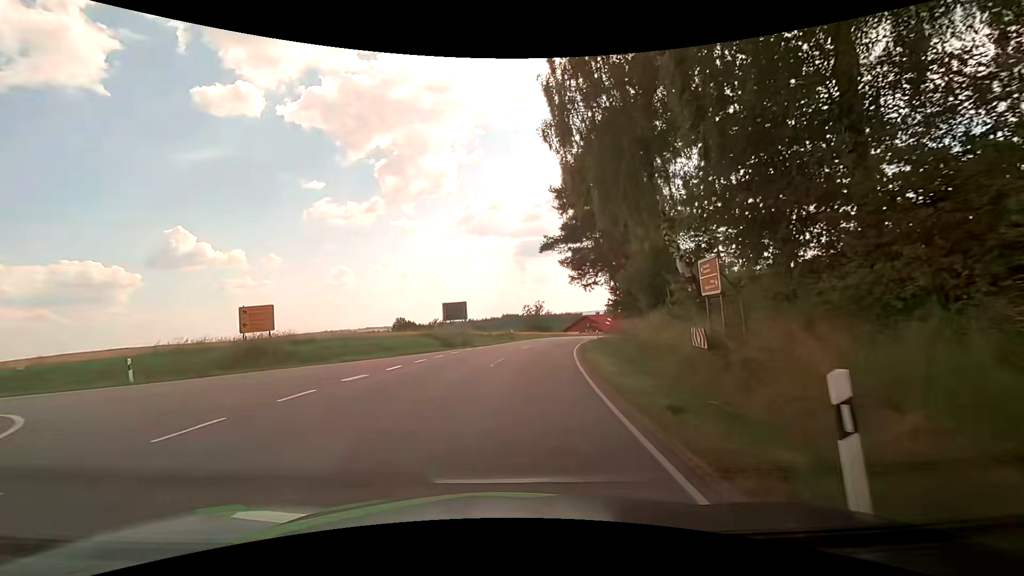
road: tertiary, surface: asphalt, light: Day
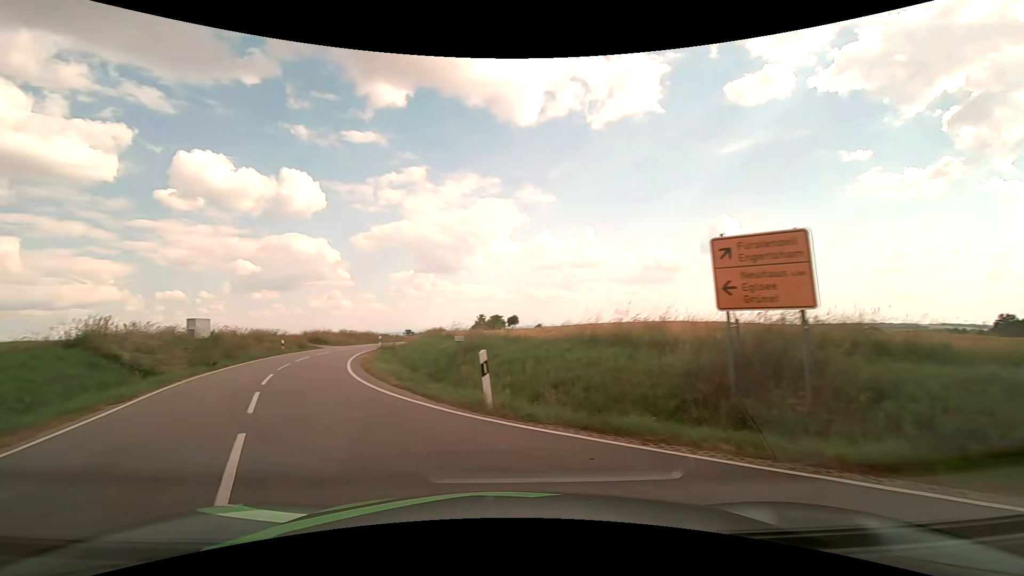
(-6.0, +16.6) m; -58°
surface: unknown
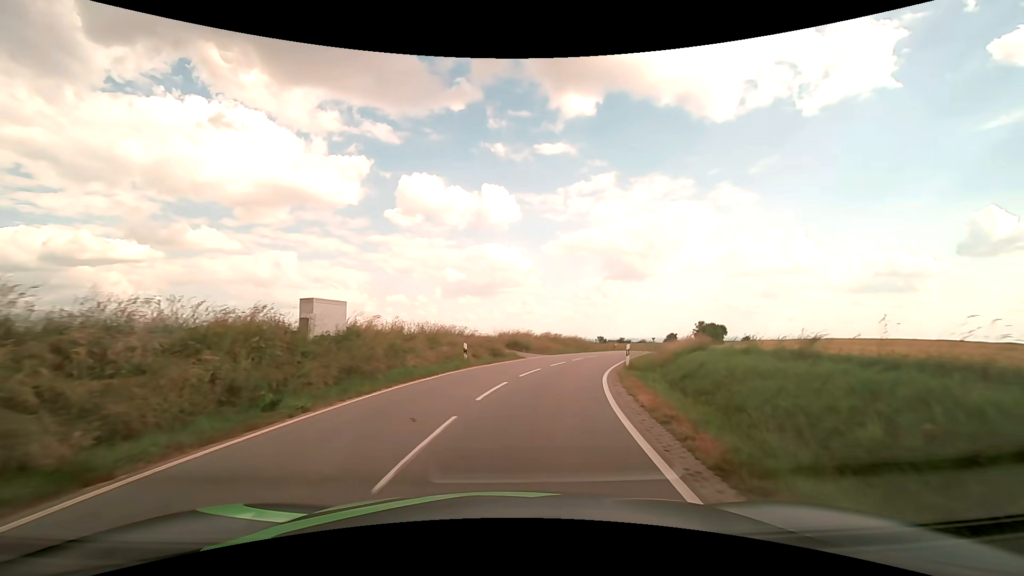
(-6.1, +17.6) m; -21°
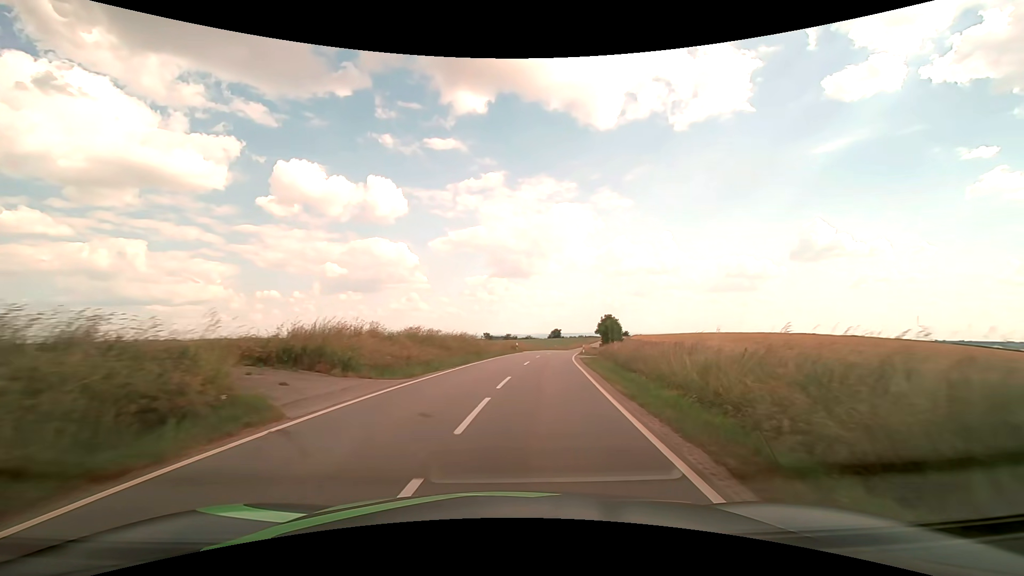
(+2.3, +21.7) m; +13°
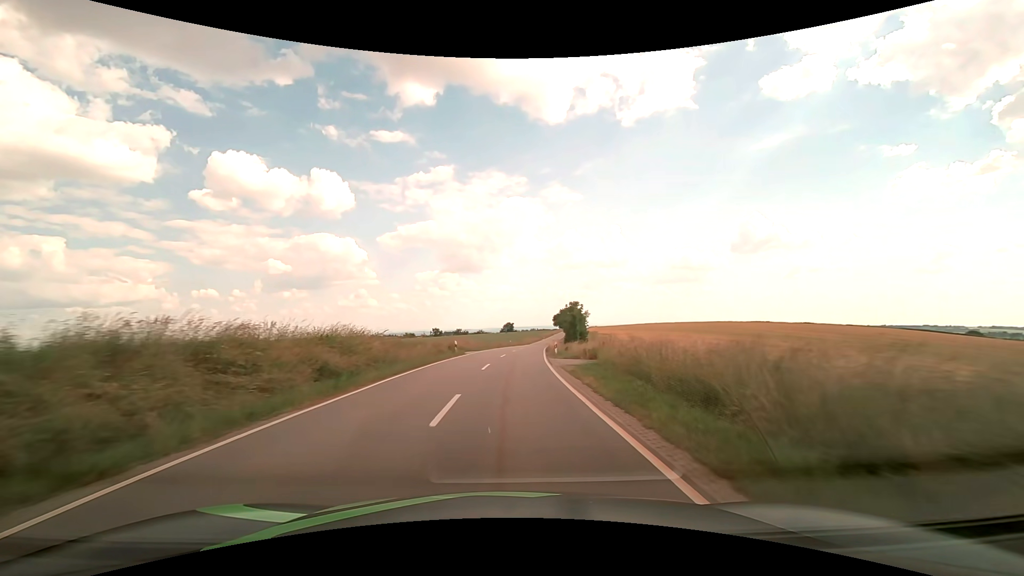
(+1.2, +18.2) m; +6°
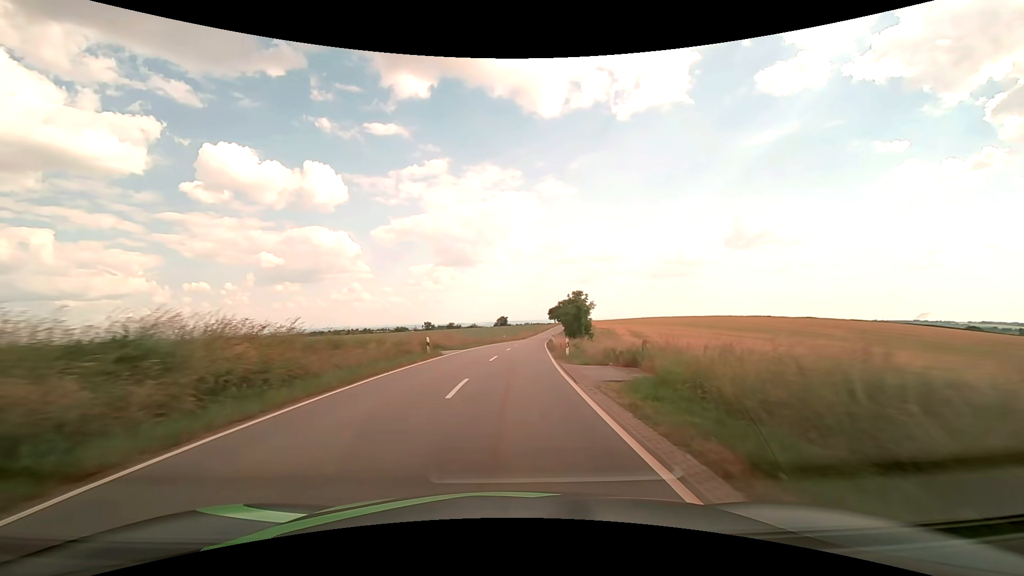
(+0.1, +9.9) m; +1°
